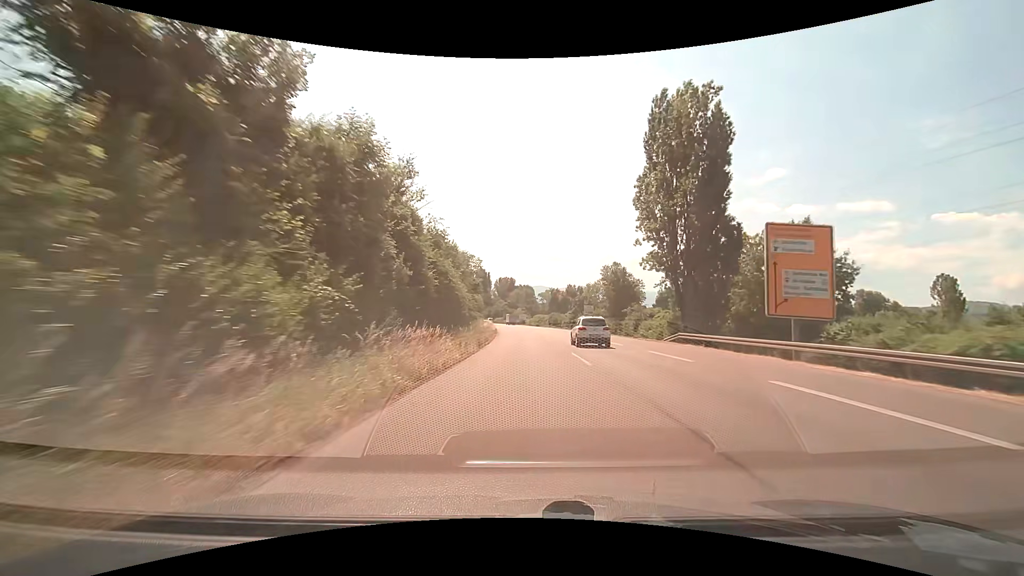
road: trunk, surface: asphalt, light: Day
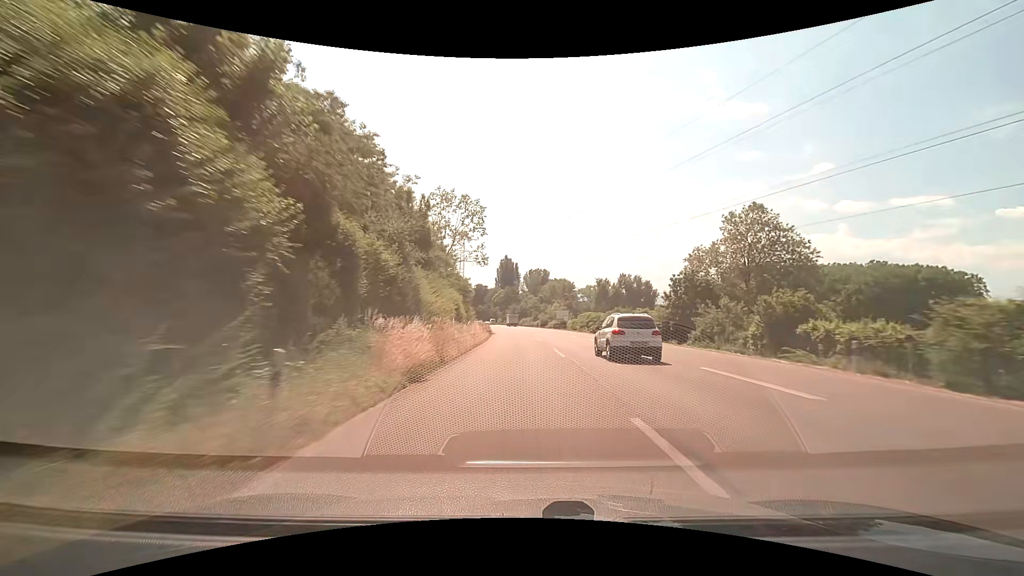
(-1.7, +68.8) m; -4°
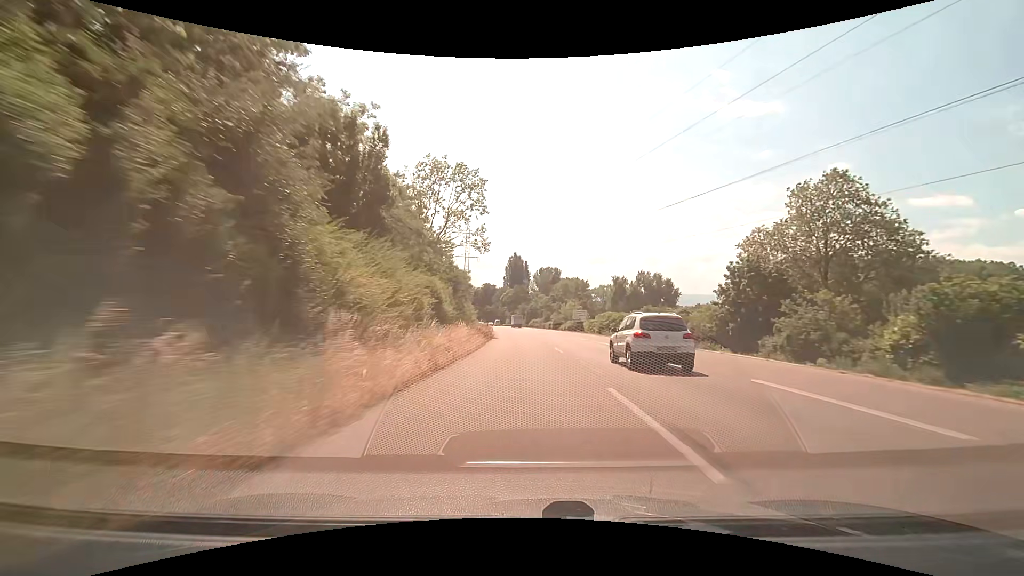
(-0.1, +14.9) m; -1°
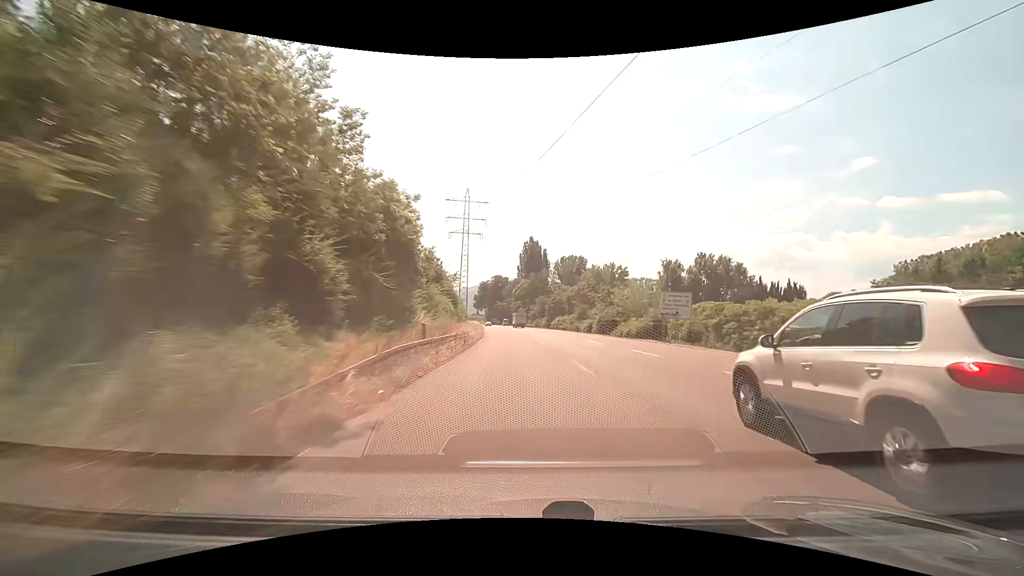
(-0.9, +46.7) m; -2°
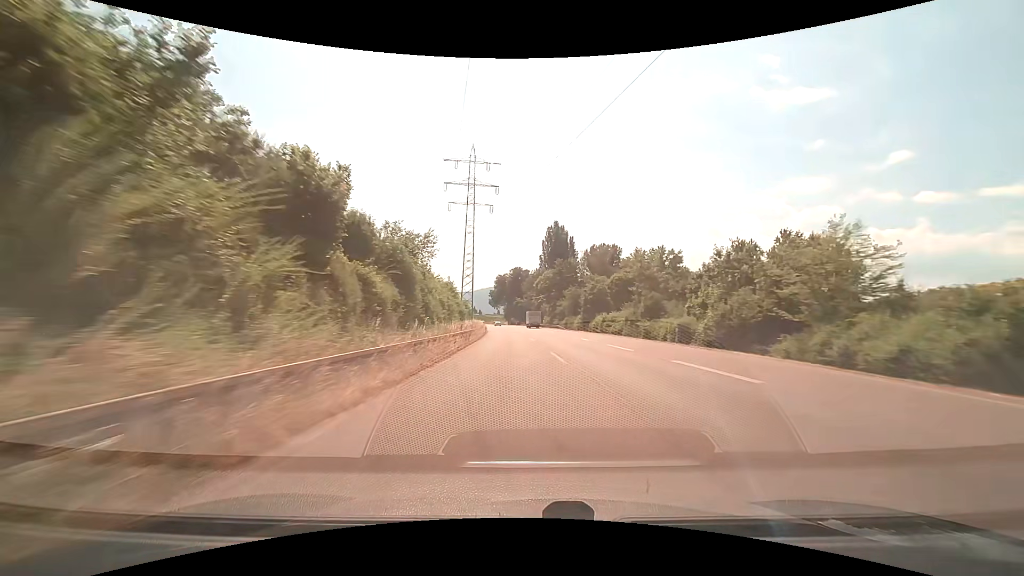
(-0.6, +32.4) m; -2°
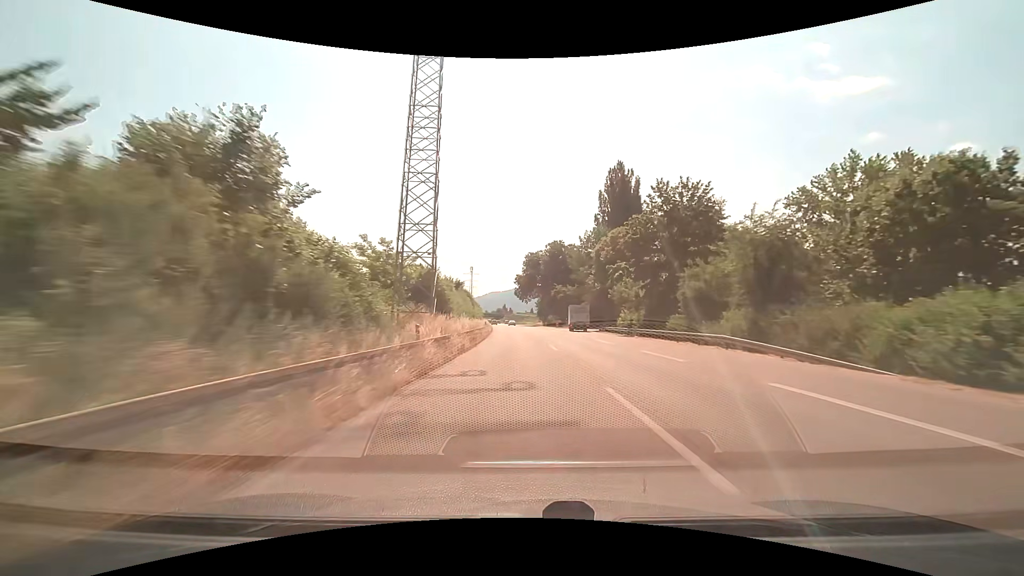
(-3.0, +65.8) m; -4°
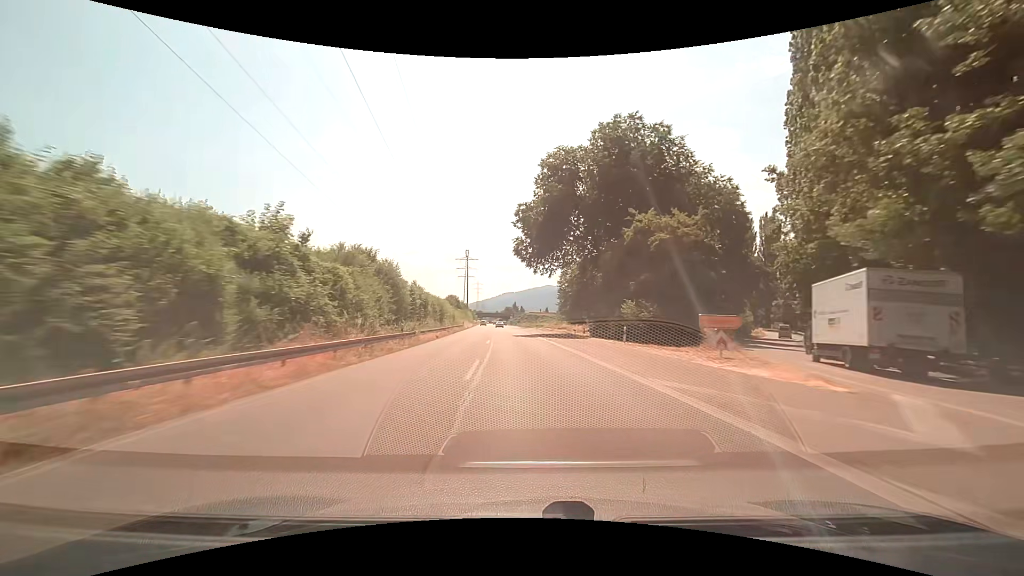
(-0.7, +83.1) m; -1°
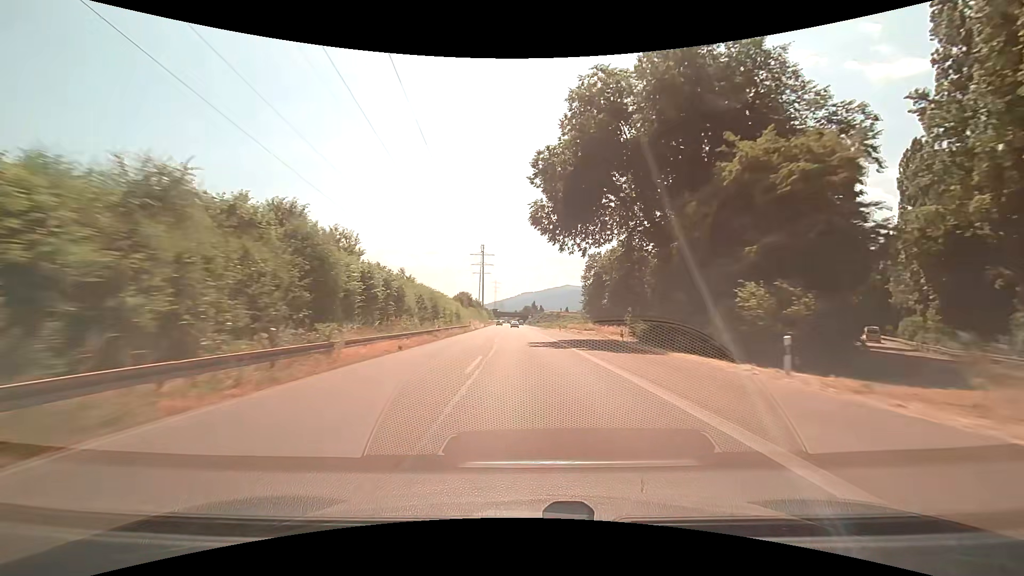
(-0.4, +16.7) m; -3°
(0, +10) (0, +20) (-1, +30) (-1, +40) (-1, +50) (-2, +60) (-2, +70) (-2, +80) (-3, +90) (-3, +100) m
